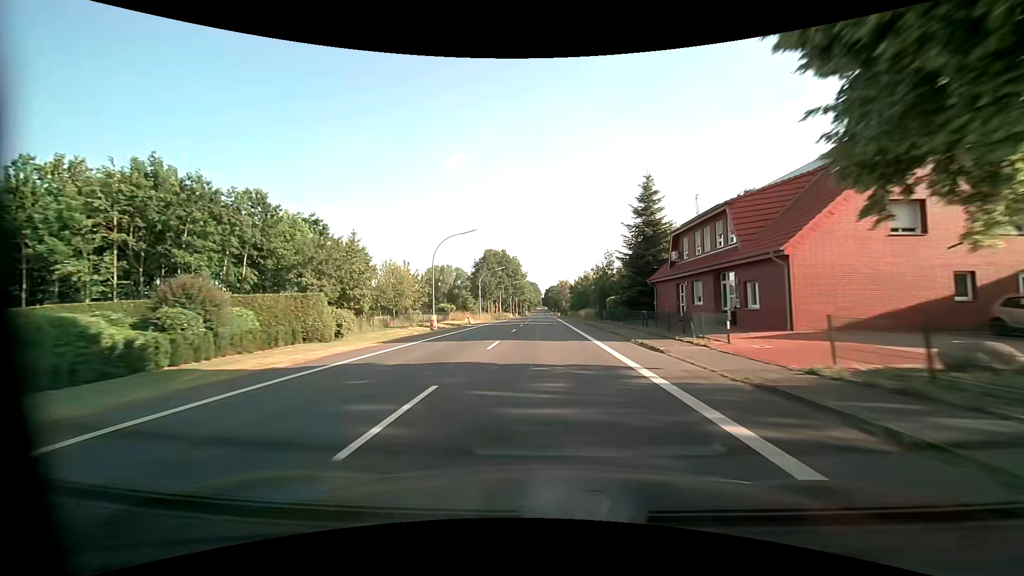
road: primary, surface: asphalt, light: Day
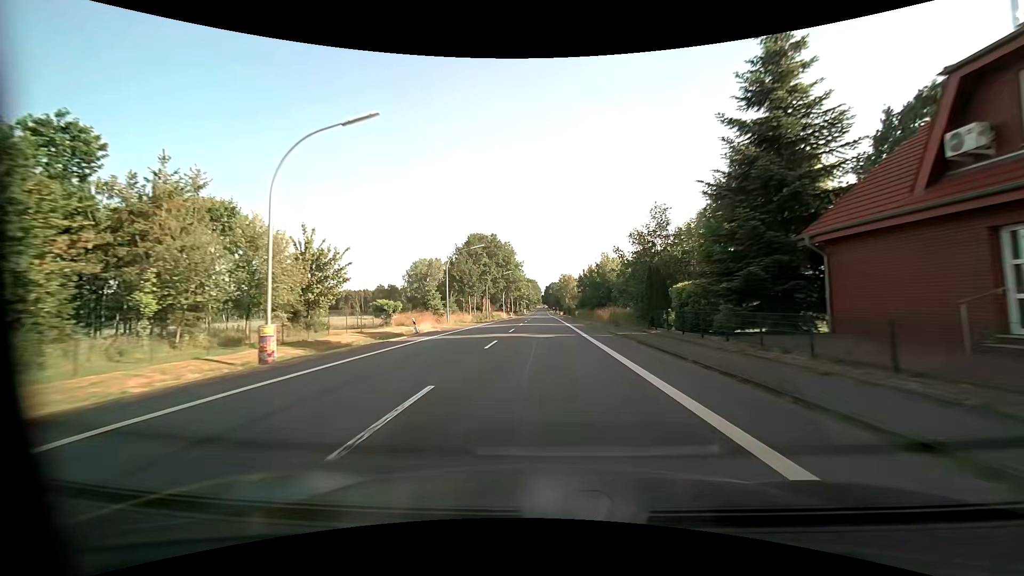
(0.0, +24.1) m; 0°
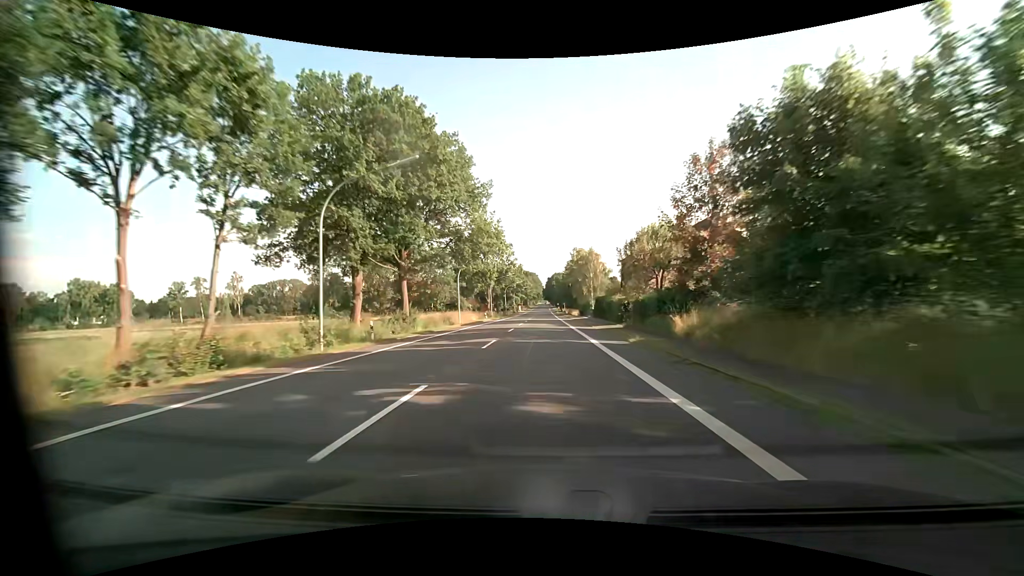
(-0.2, +60.2) m; 0°
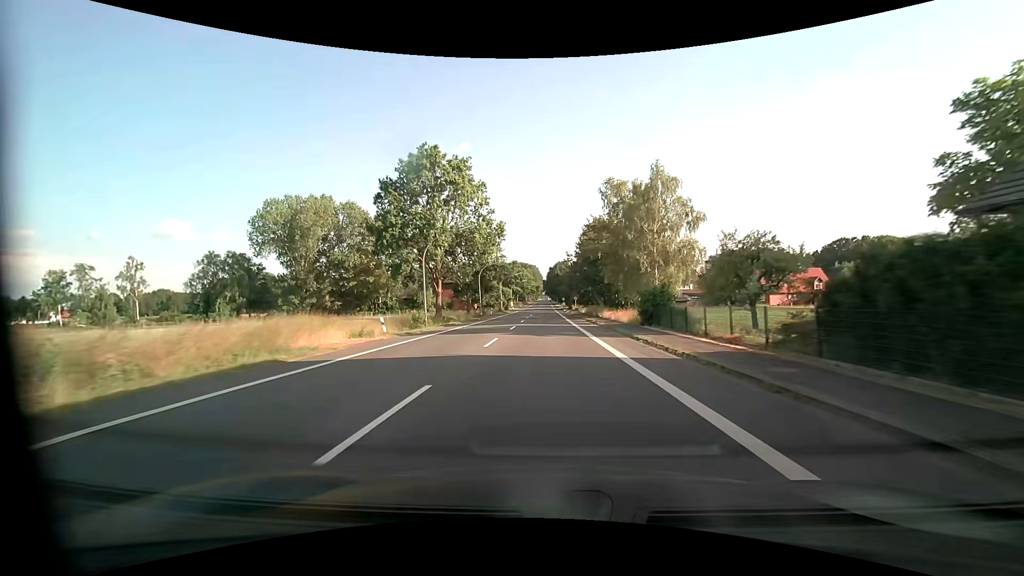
(0.0, +48.1) m; 0°
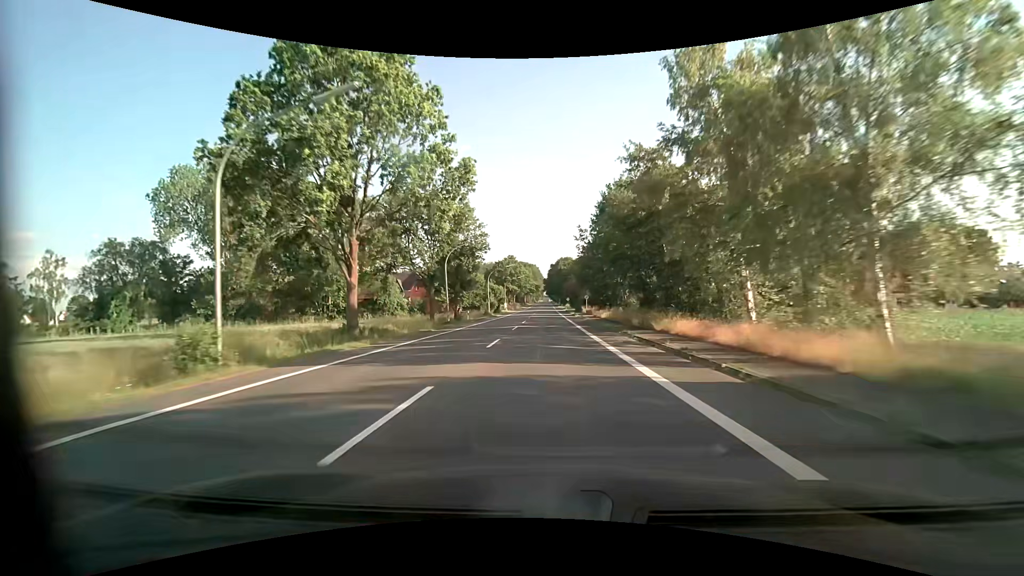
(0.0, +24.1) m; 0°
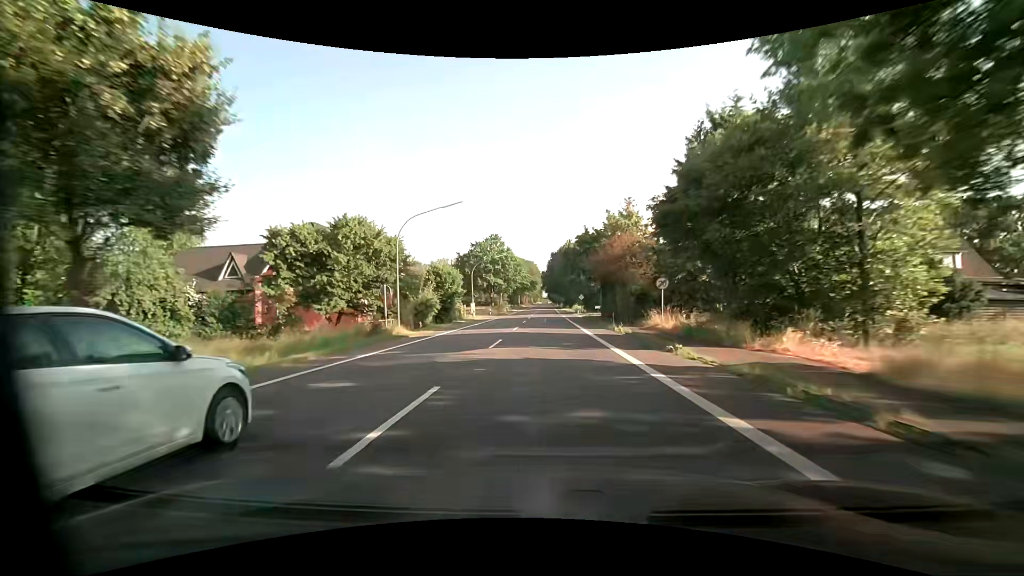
(0.0, +48.2) m; 0°
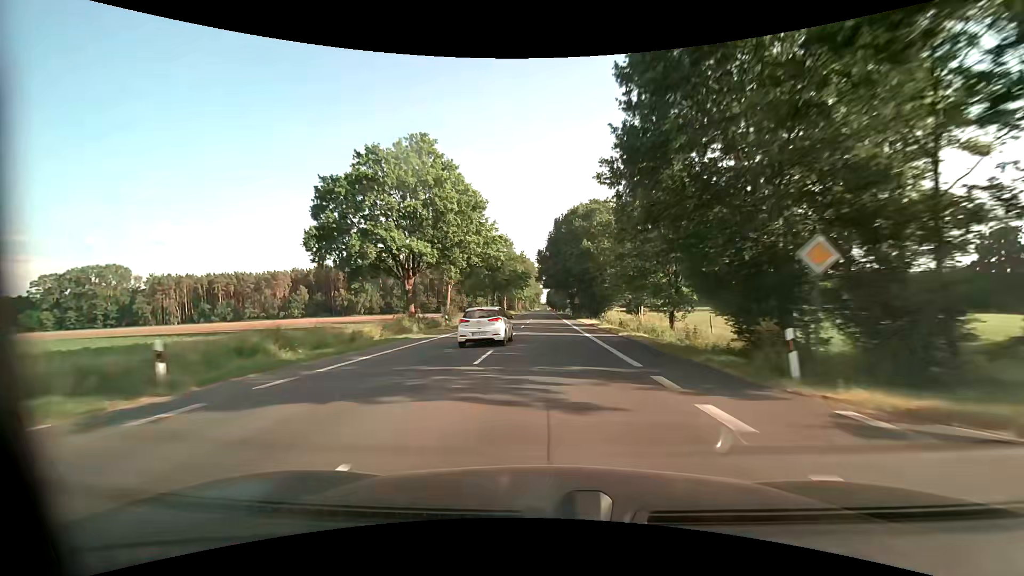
(-0.3, +64.6) m; 0°
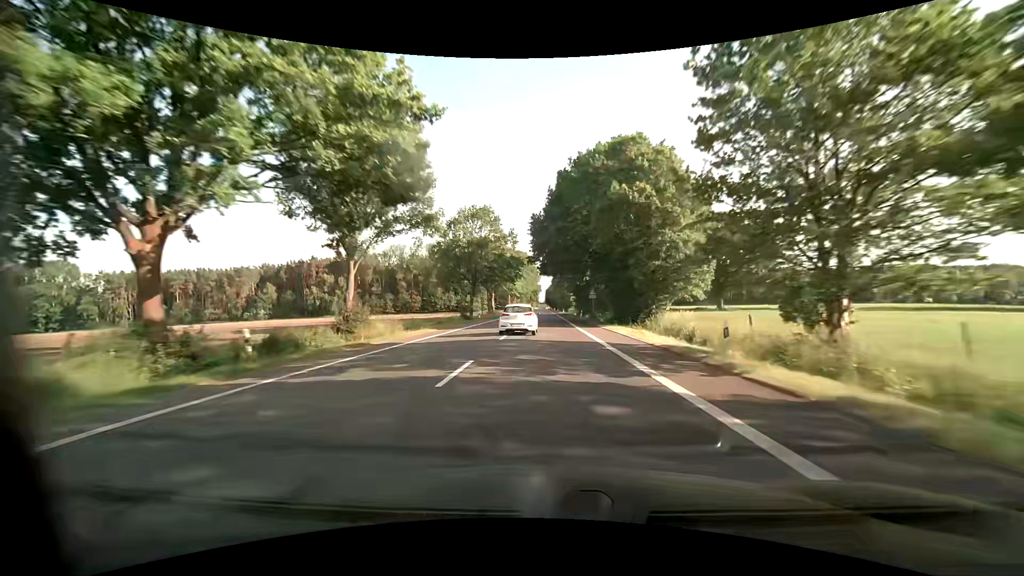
(+0.1, +28.1) m; +1°
(0, +10) (0, +20) (0, +30) (0, +40) (0, +50) (0, +60) (0, +70) (0, +80) (0, +90) (0, +100) m
